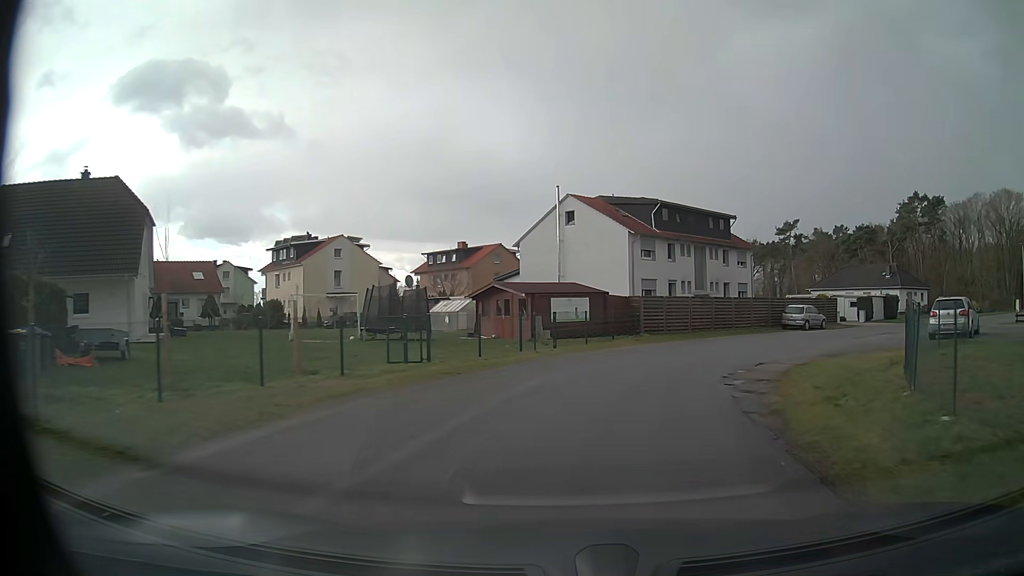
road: unclassified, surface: paved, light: Day
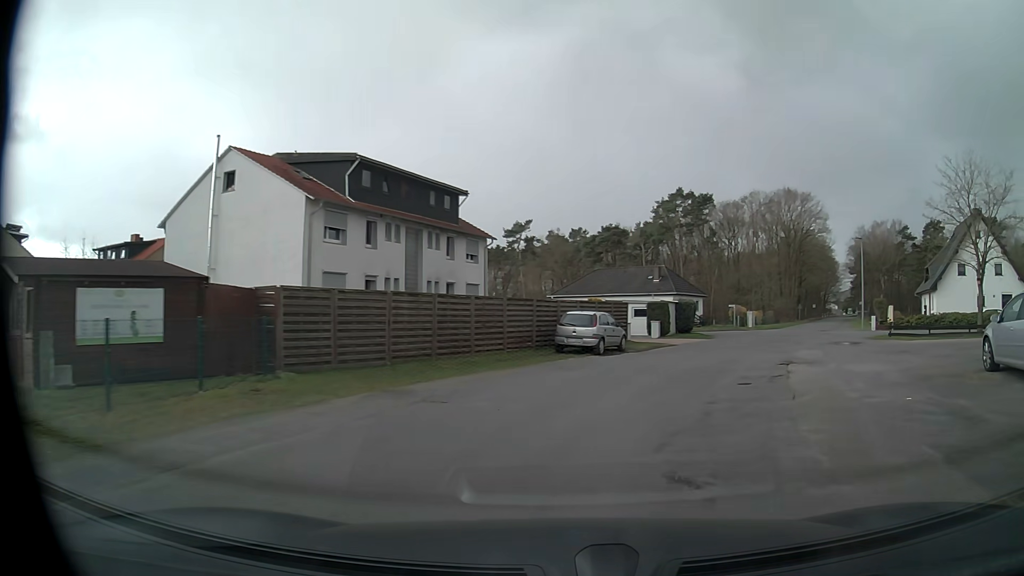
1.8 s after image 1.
(+2.9, +16.8) m; +23°
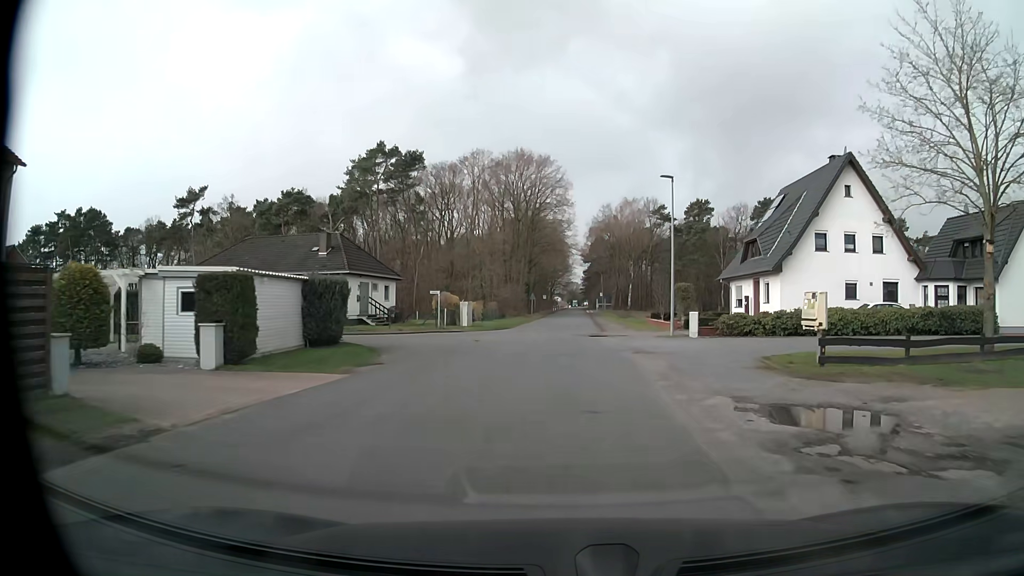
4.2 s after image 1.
(+6.5, +22.7) m; +26°
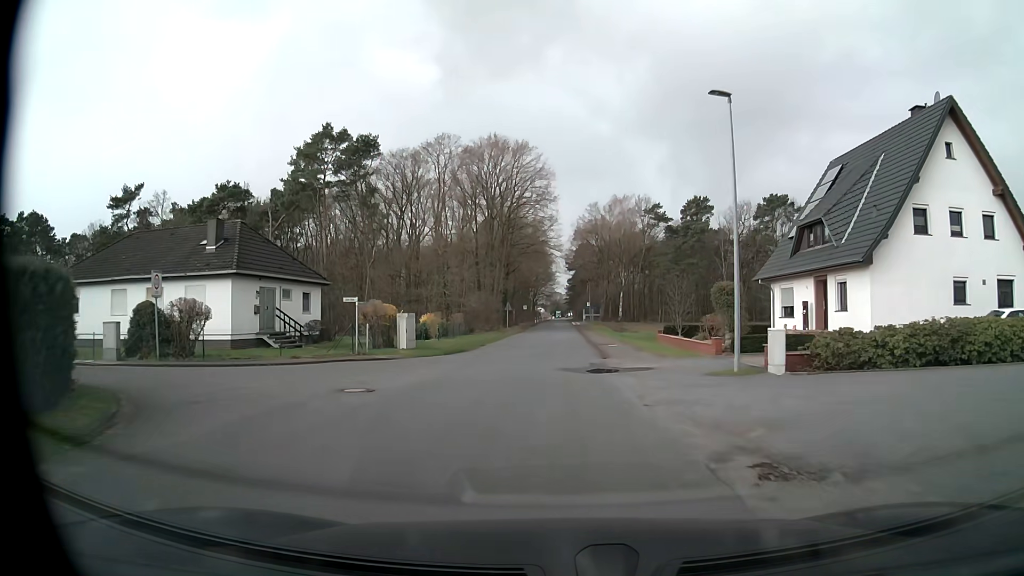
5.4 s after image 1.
(+0.1, +13.4) m; +1°
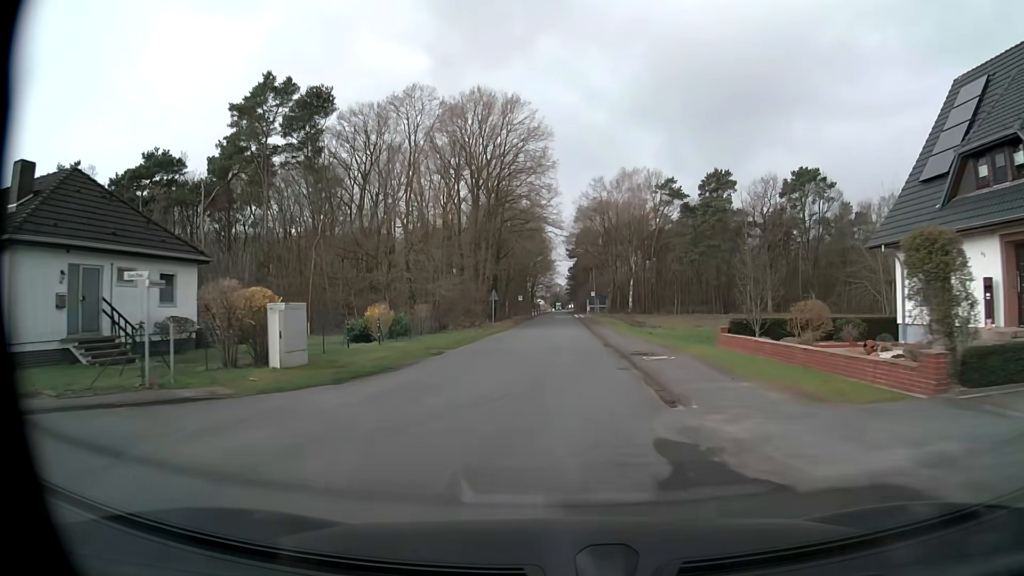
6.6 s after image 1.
(0.0, +14.3) m; 0°
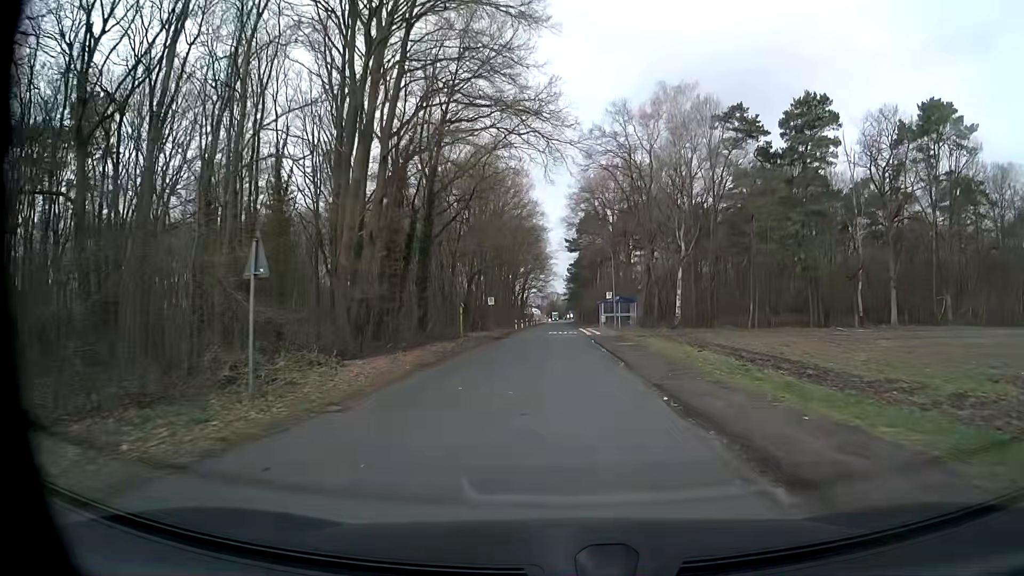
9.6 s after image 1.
(+0.2, +38.4) m; 0°
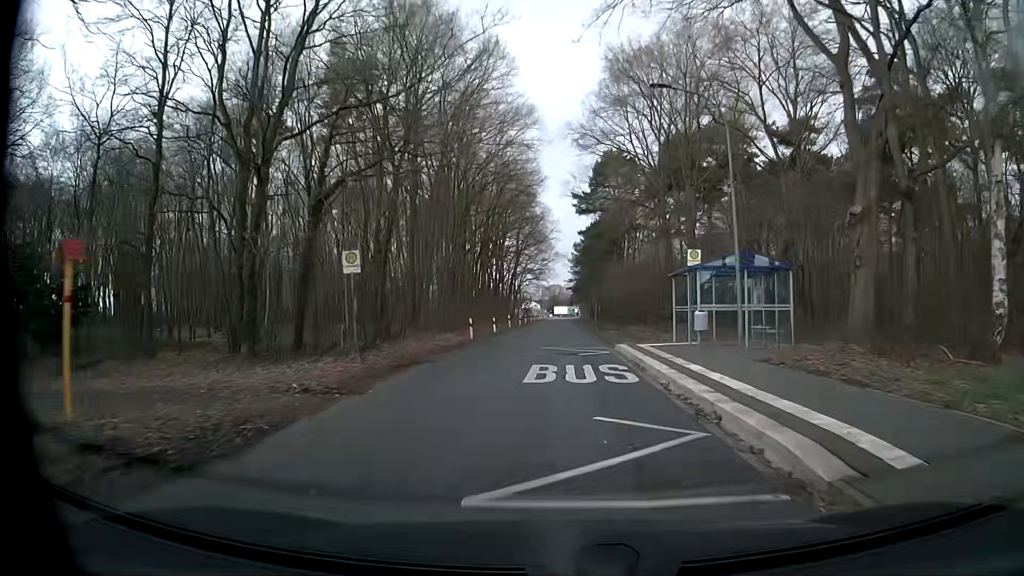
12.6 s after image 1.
(0.0, +40.2) m; 0°
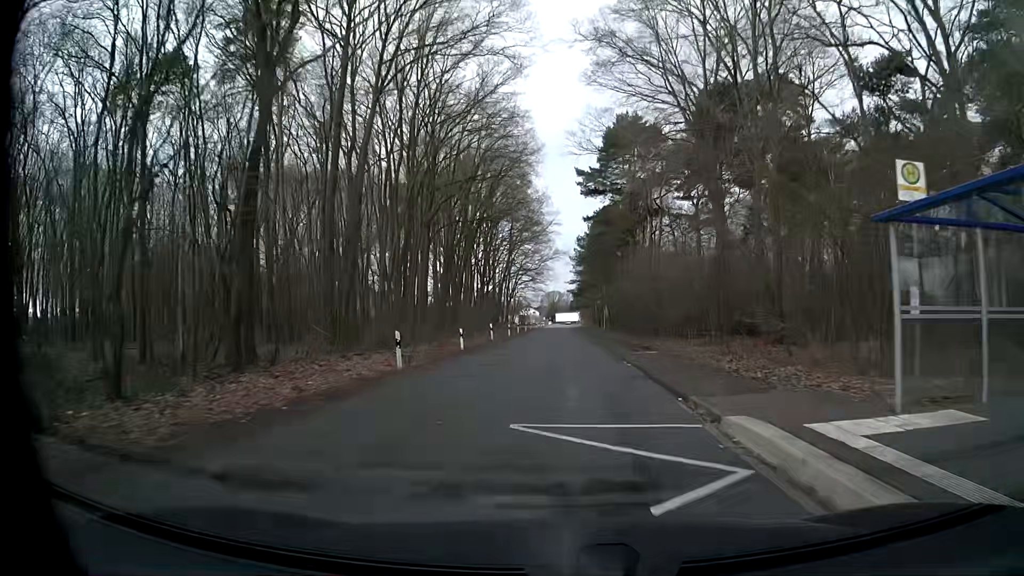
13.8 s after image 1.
(-0.1, +16.2) m; 0°
(0, +10) (0, +20) (0, +30) (0, +40) (0, +50) (0, +60) (0, +70) (+1, +80) (+1, +90) (+1, +100) m
